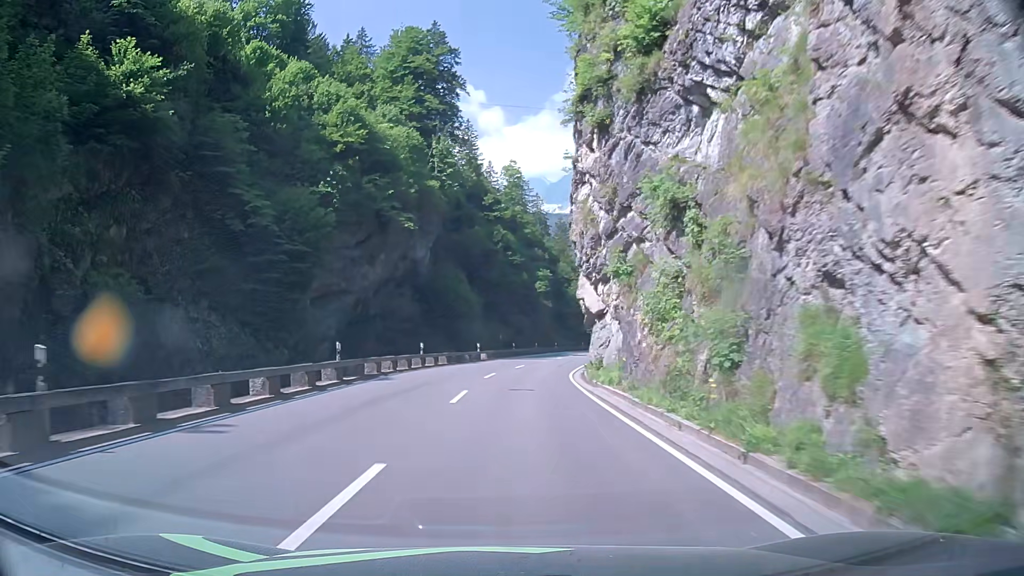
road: primary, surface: asphalt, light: Day
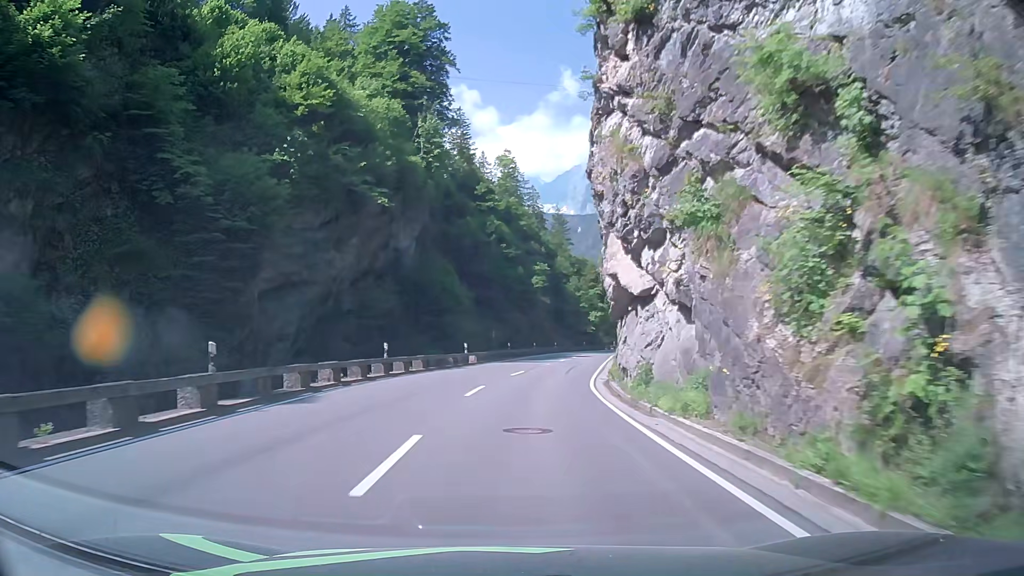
(0.0, +9.7) m; 0°
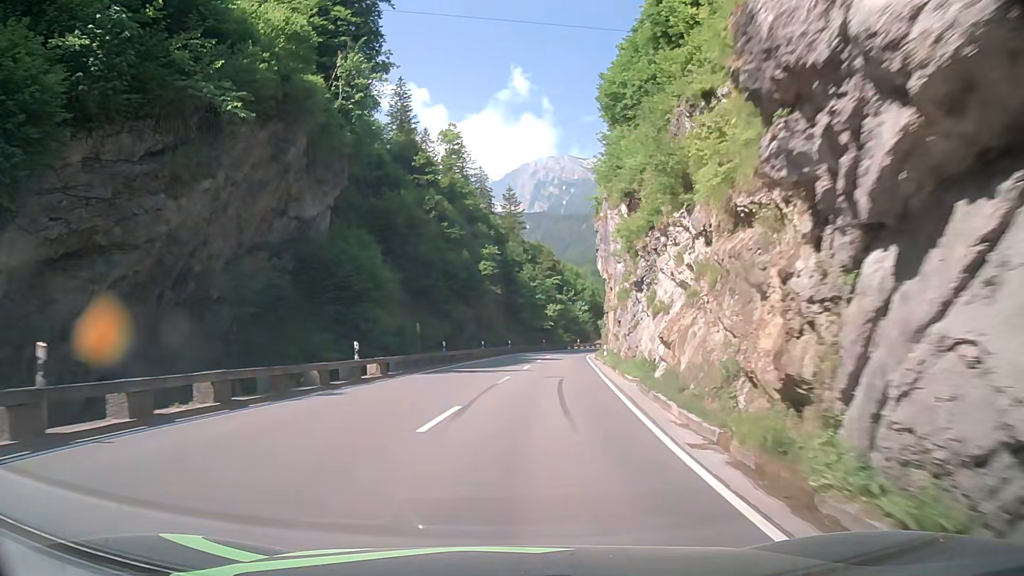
(+0.7, +19.6) m; +4°
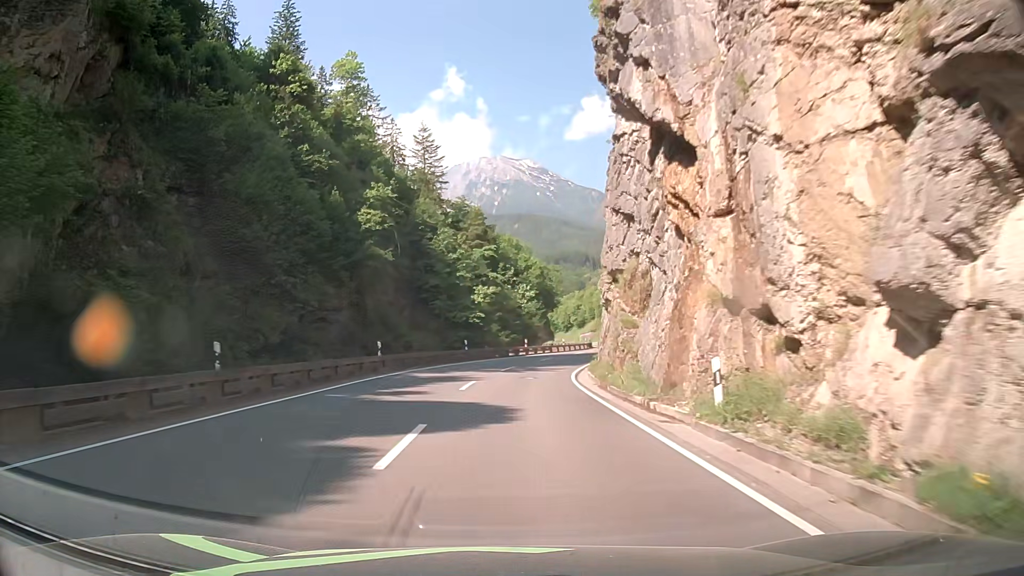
(+2.7, +38.8) m; +6°
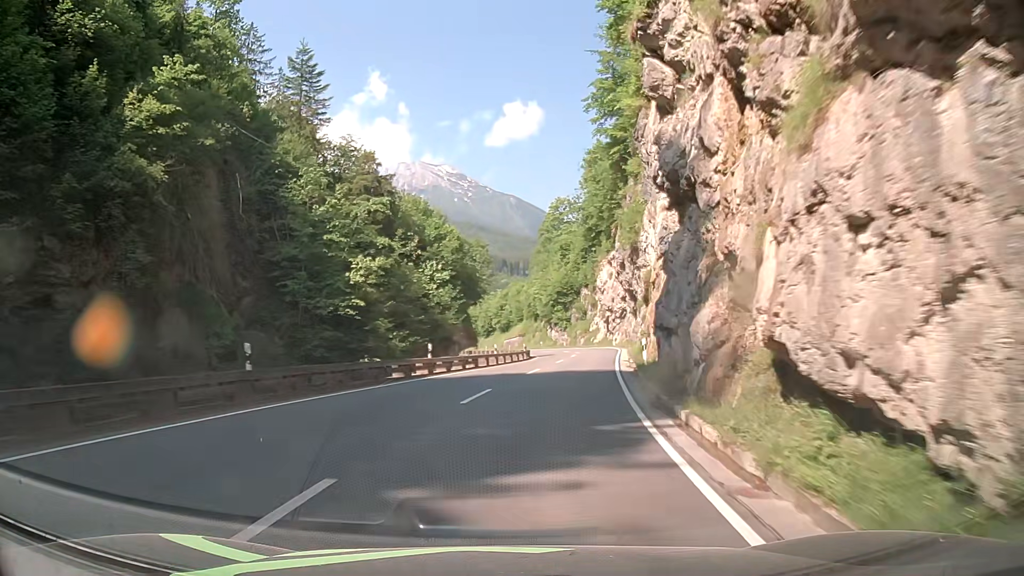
(+1.1, +28.3) m; +7°
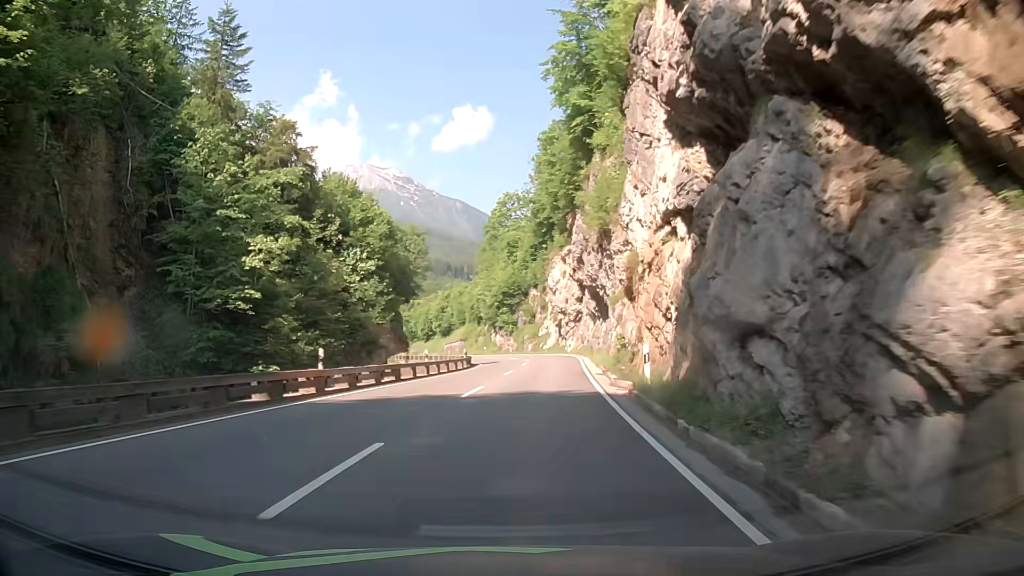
(+0.3, +9.4) m; +4°
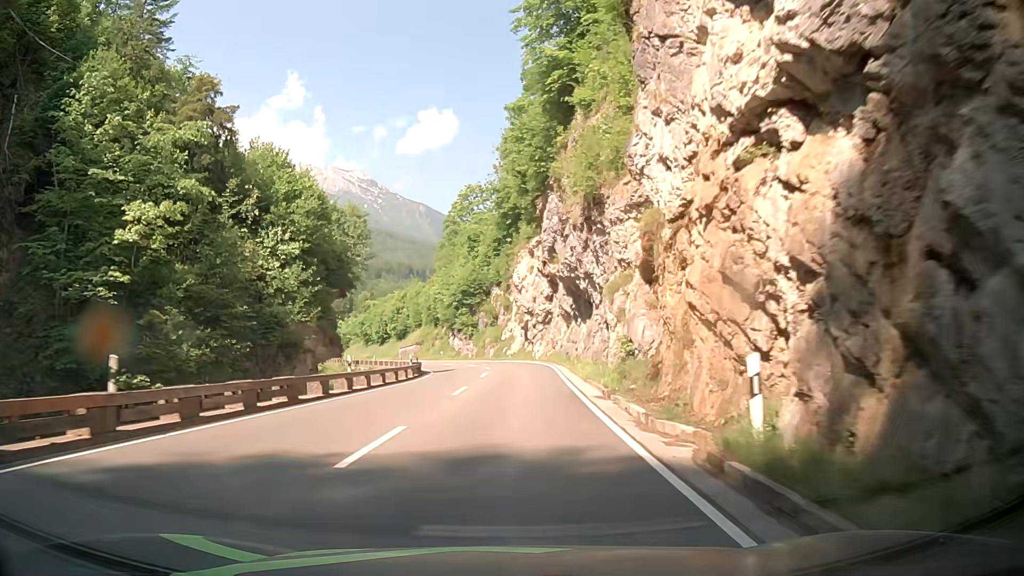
(+0.3, +9.5) m; +3°
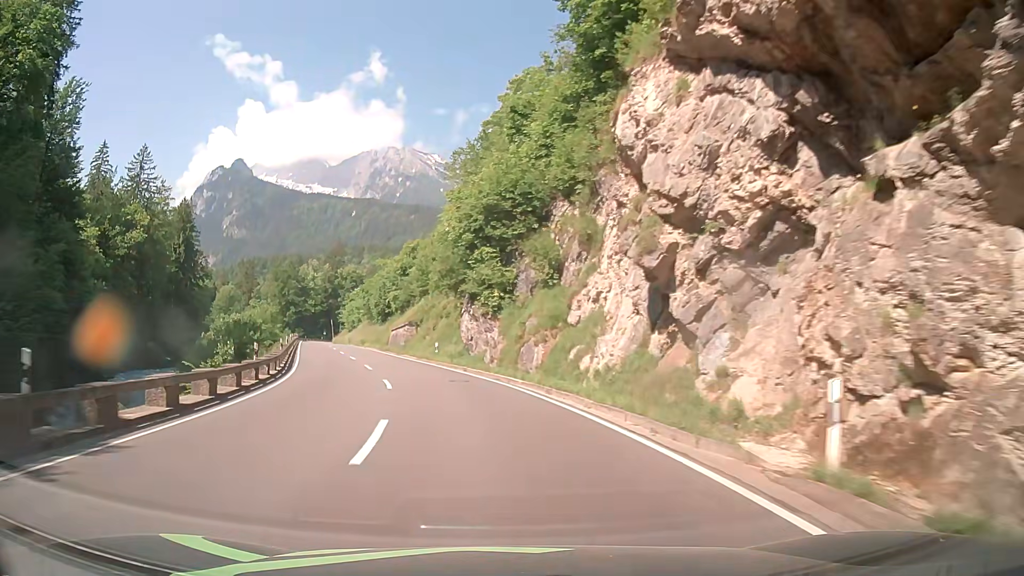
(+0.4, +48.0) m; -4°
(0, +10) (-2, +20) (-4, +30) (-7, +39) (-10, +49) (-13, +58) (-16, +68) (-19, +77) (-22, +87) (-25, +96) m
